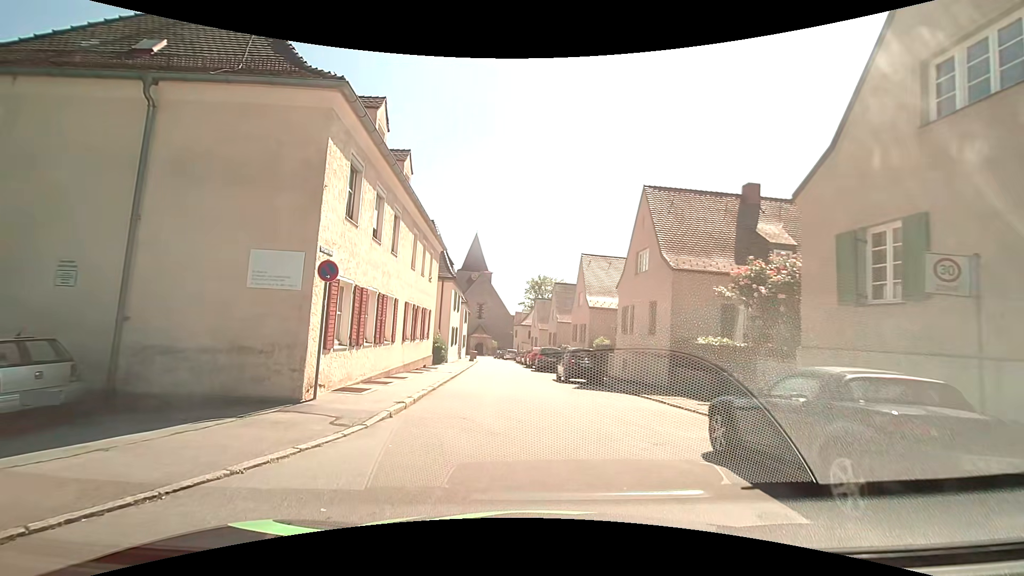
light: Day
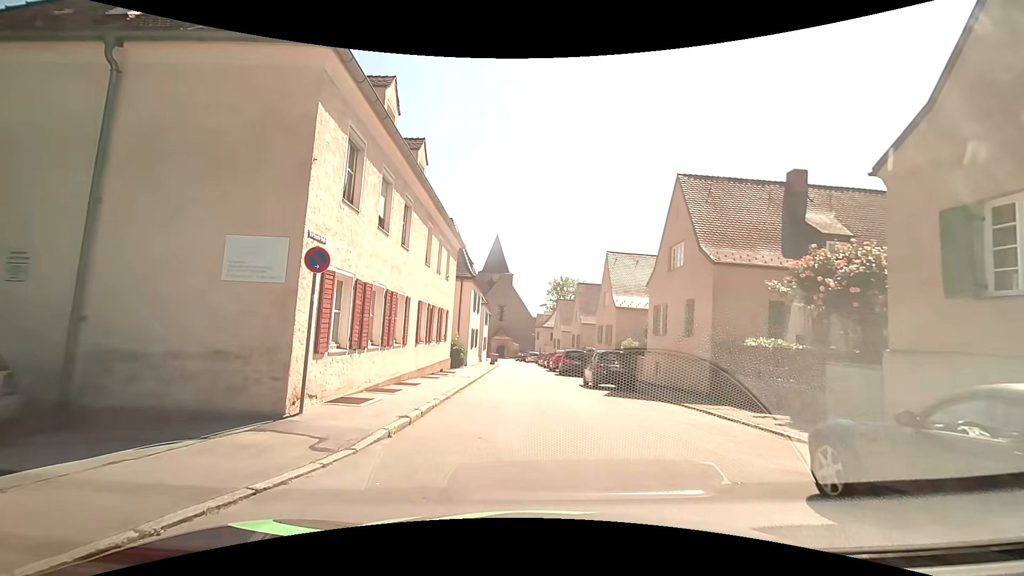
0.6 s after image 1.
(0.0, +1.7) m; -1°
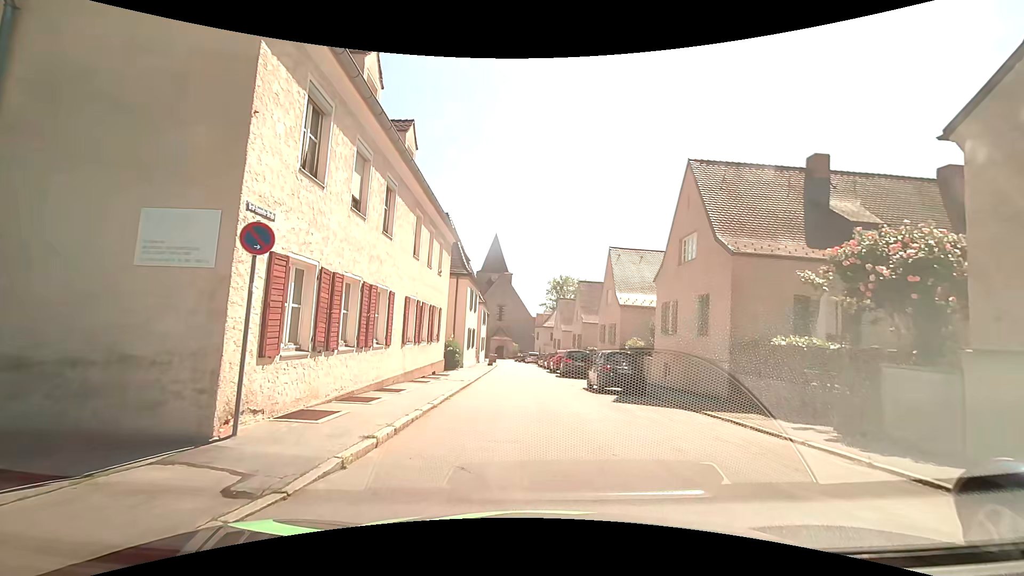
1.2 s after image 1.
(0.0, +1.7) m; +1°
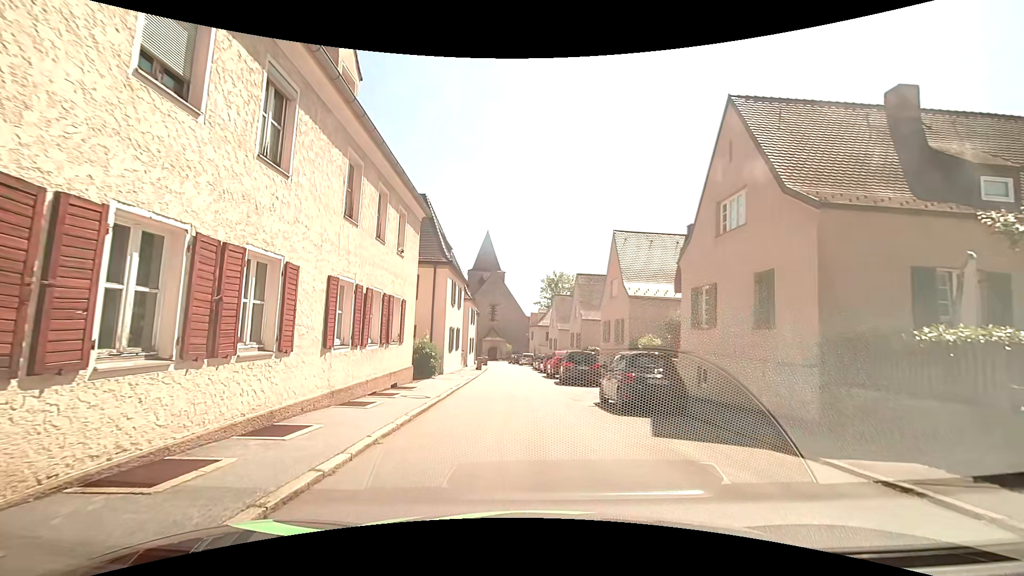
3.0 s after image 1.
(+0.1, +5.3) m; 0°
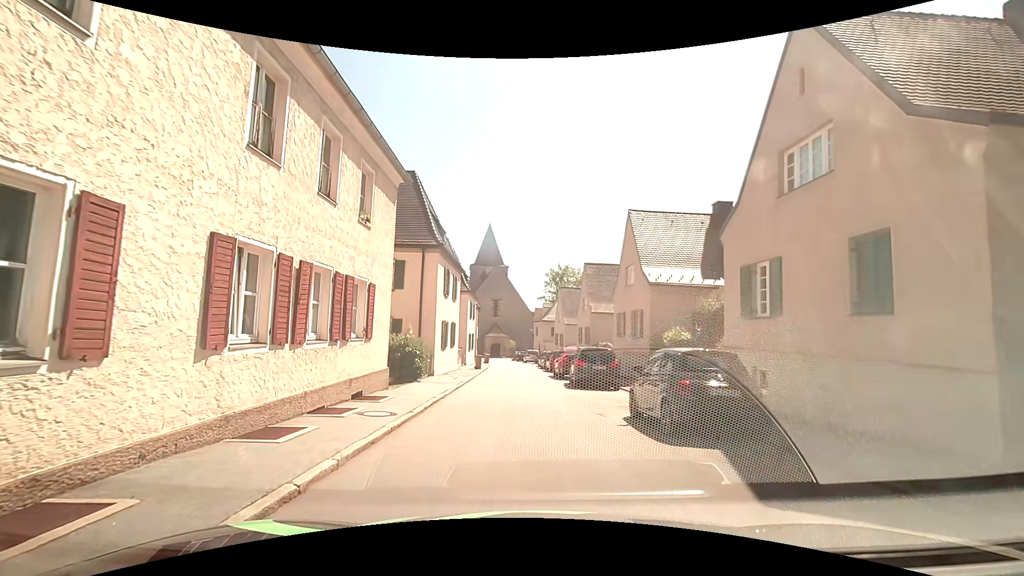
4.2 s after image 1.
(0.0, +3.8) m; +1°
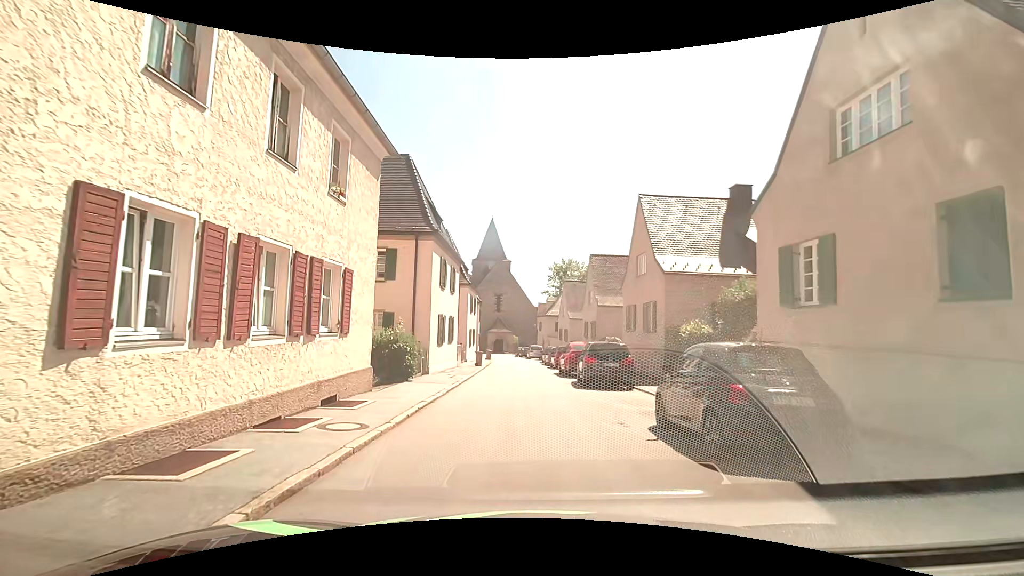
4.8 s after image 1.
(0.0, +1.9) m; +1°
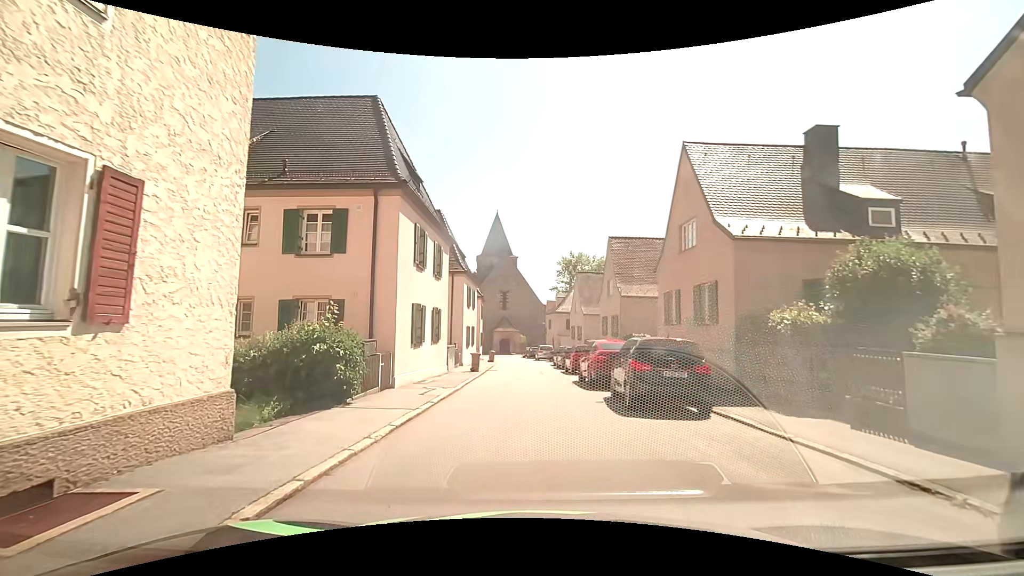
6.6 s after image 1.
(-0.3, +6.6) m; -2°
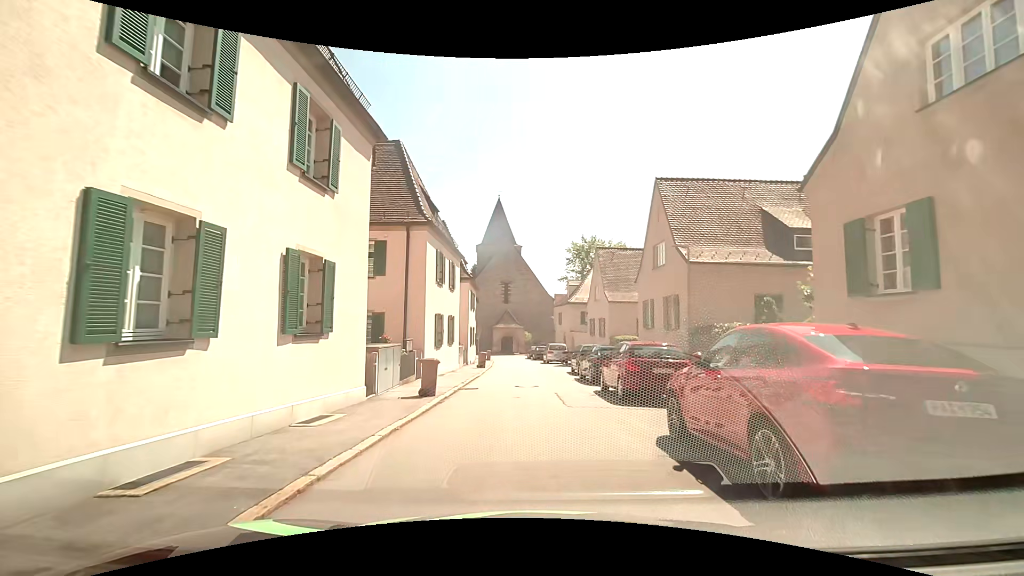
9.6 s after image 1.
(-0.2, +12.4) m; -2°
